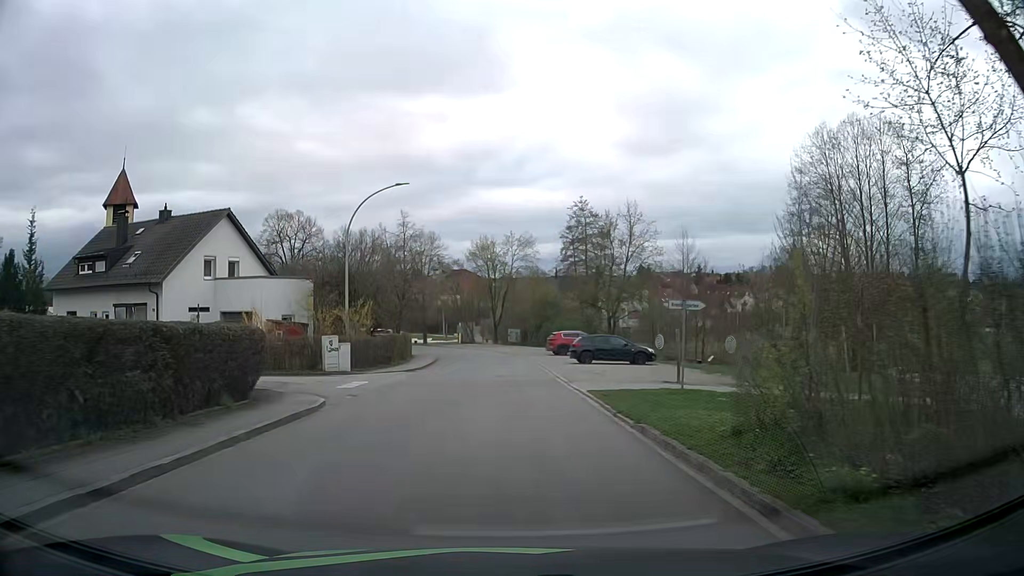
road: residential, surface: asphalt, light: Day
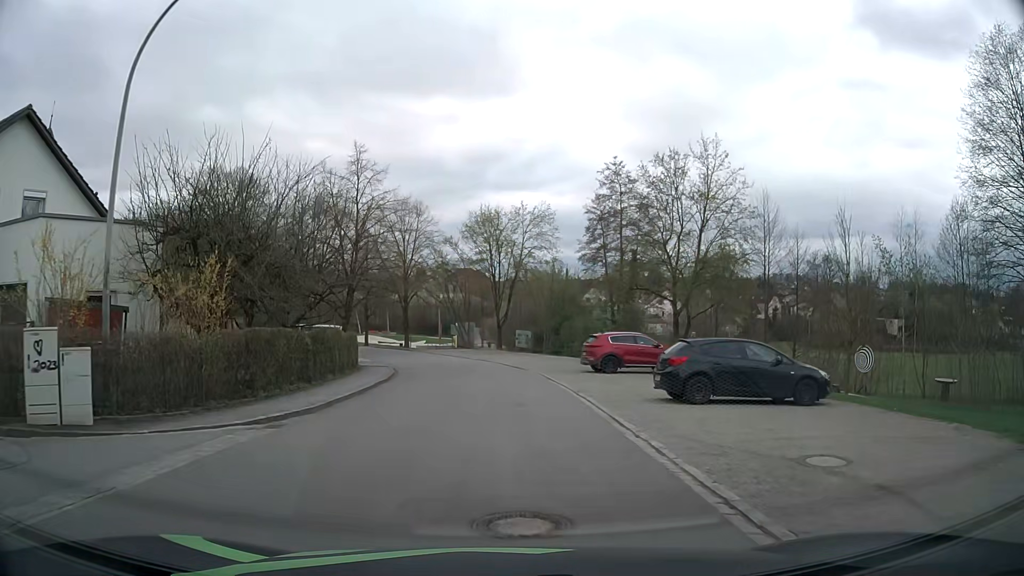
(-0.1, +18.7) m; -1°
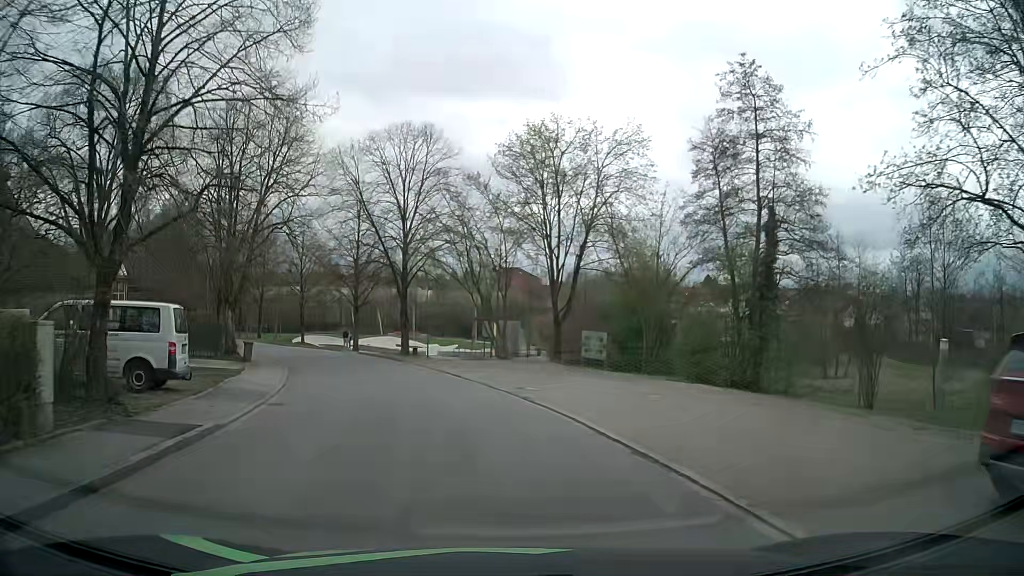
(-0.5, +23.2) m; -4°
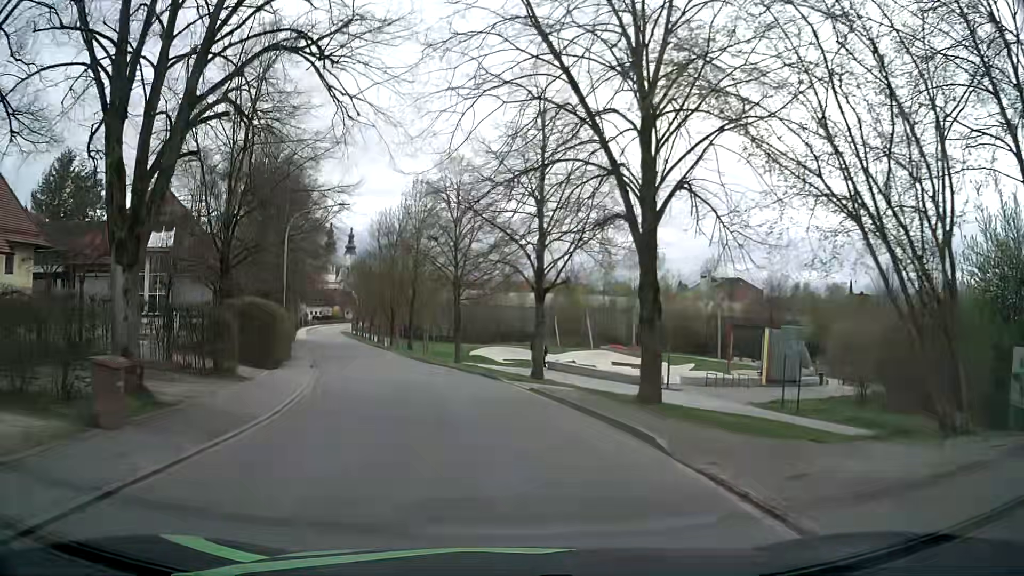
(-3.5, +22.8) m; -17°
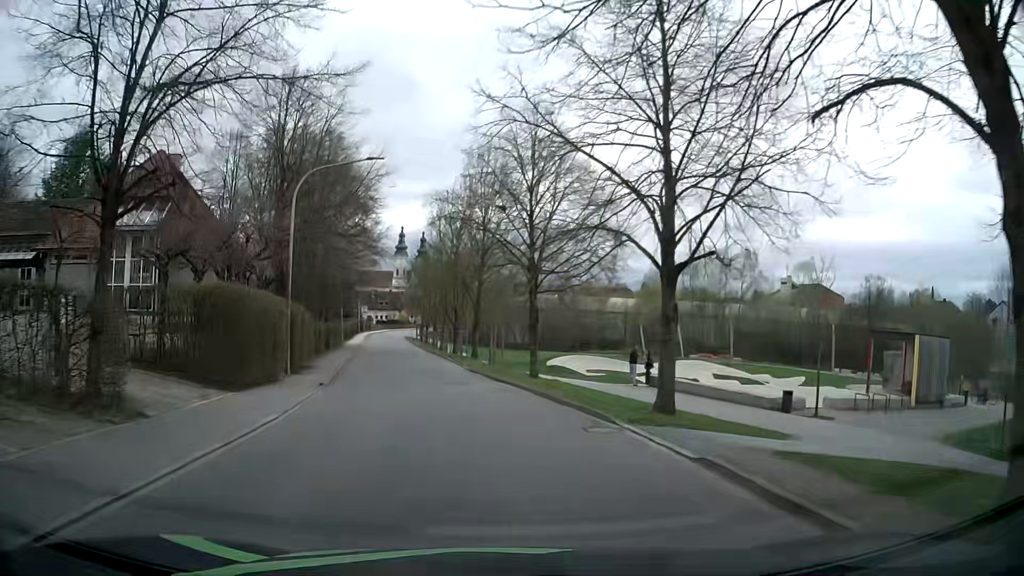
(-0.6, +9.2) m; -6°
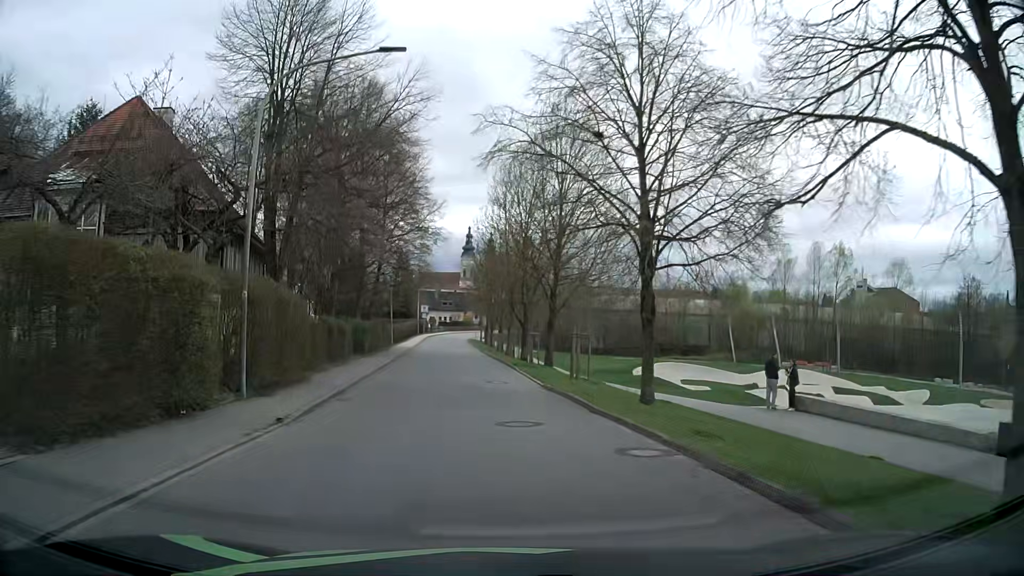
(-0.5, +9.3) m; -6°
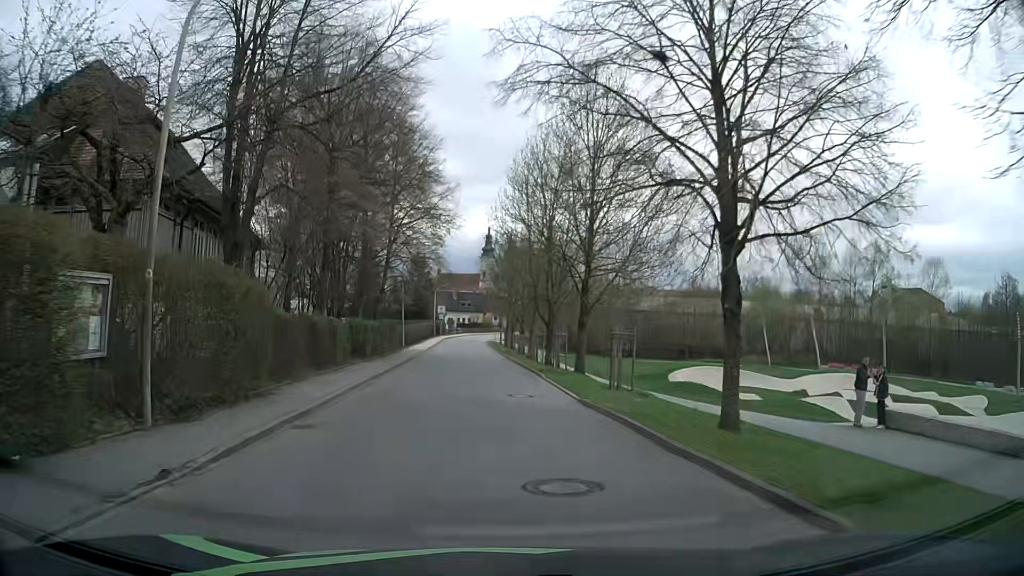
(-0.1, +4.7) m; -1°
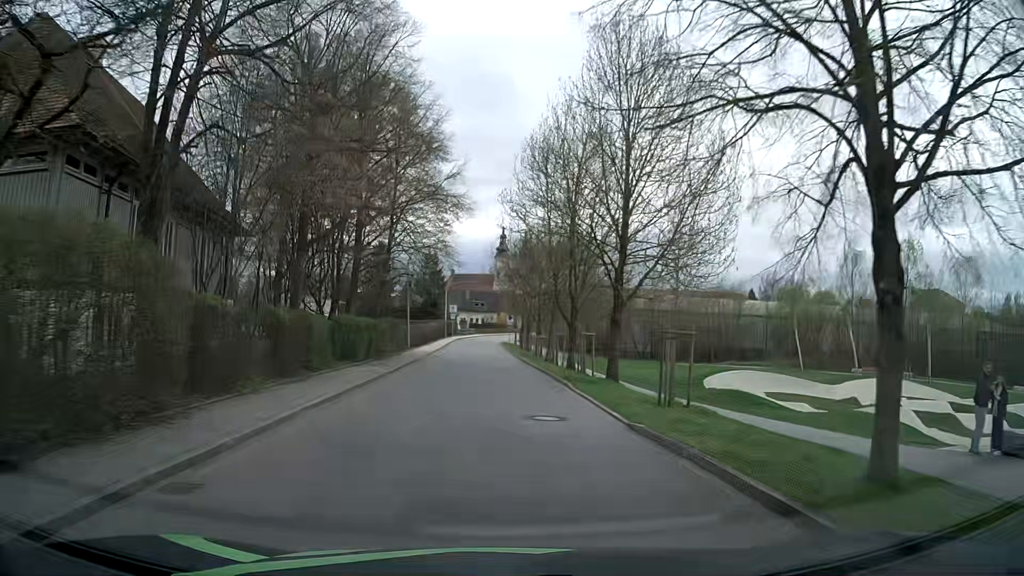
(-0.1, +4.8) m; -2°
(0, +10) (0, +20) (-1, +30) (-1, +40) (-2, +50) (-2, +60) (-3, +70) (-3, +80) (-3, +90) (-2, +100) m
